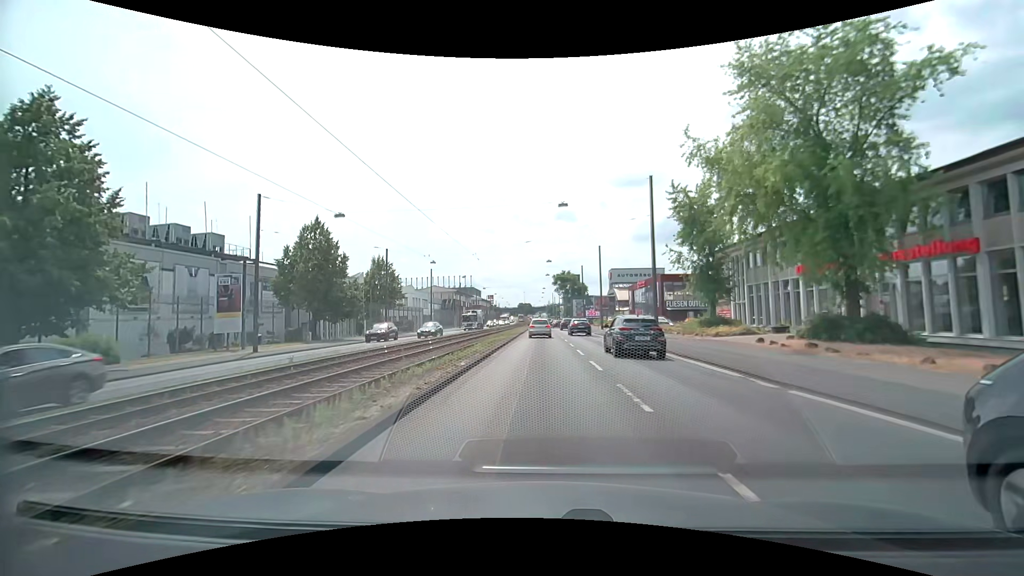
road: primary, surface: asphalt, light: Day
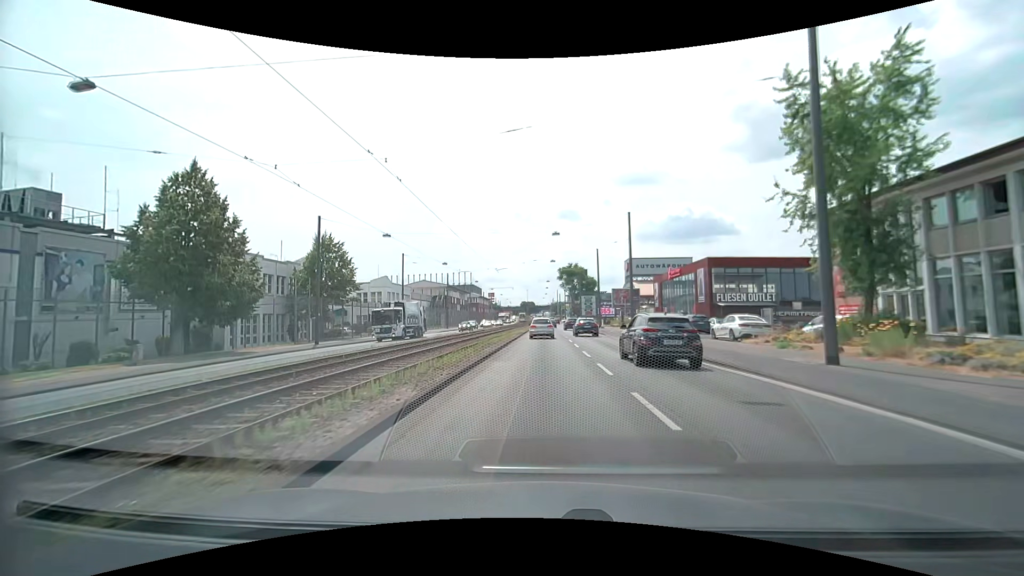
(0.0, +19.4) m; 0°
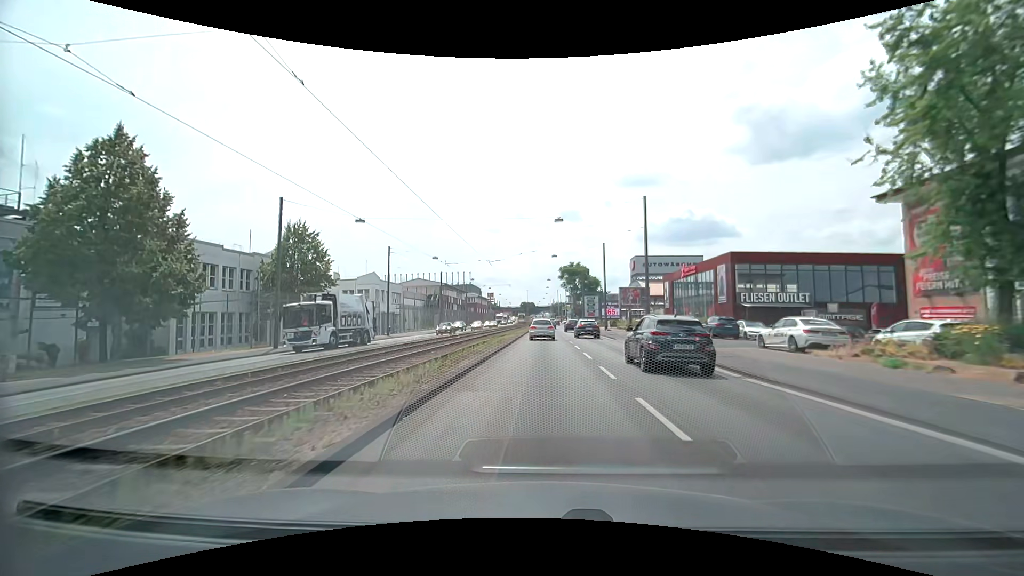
(0.0, +6.3) m; 0°
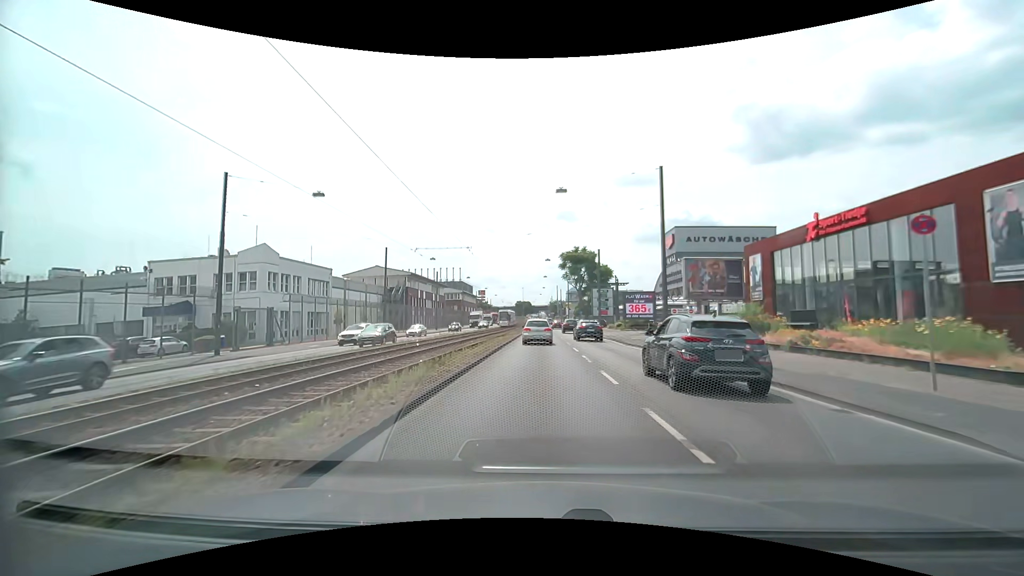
(-0.2, +30.8) m; 0°
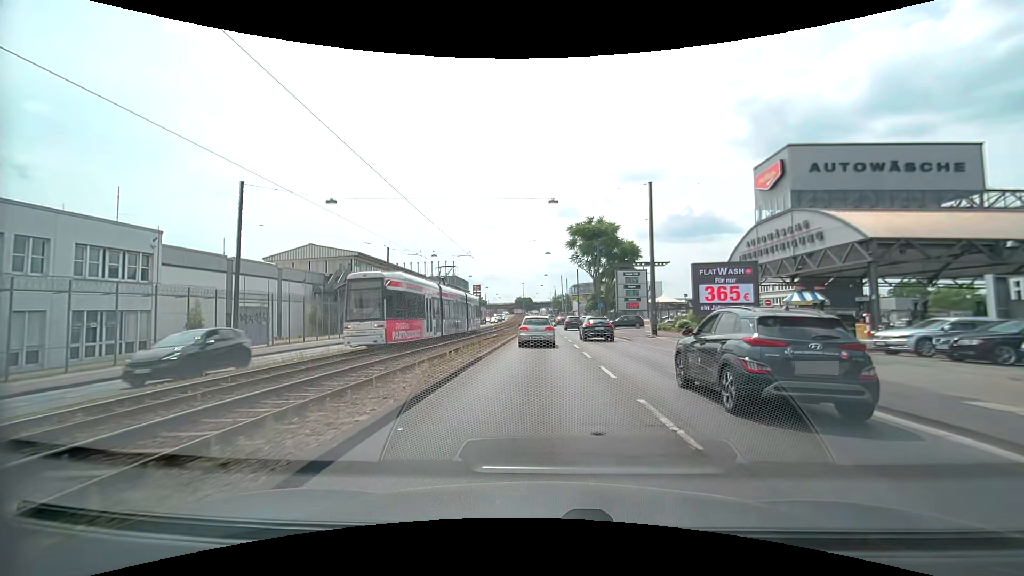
(0.0, +29.6) m; 0°
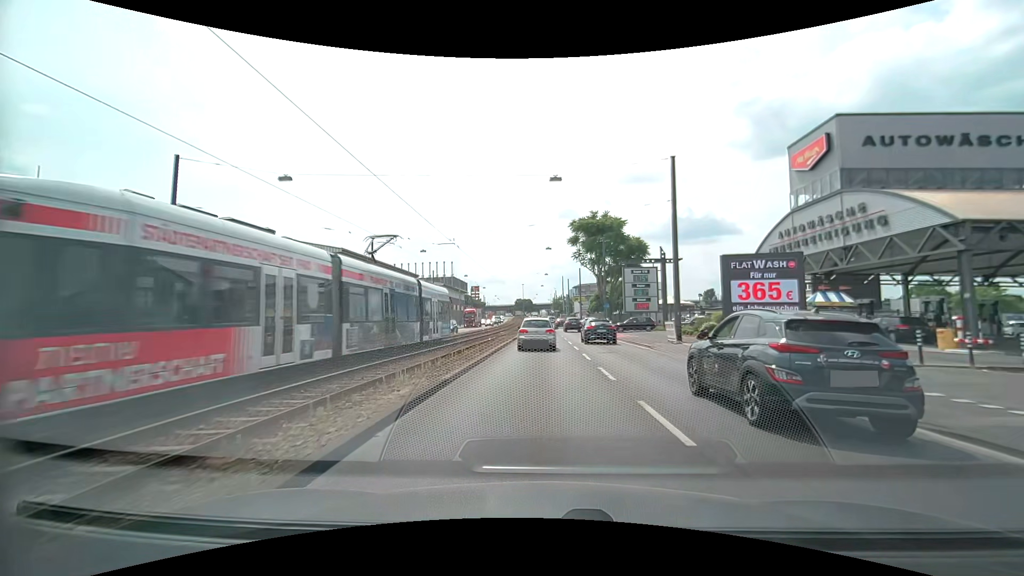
(0.0, +5.8) m; 0°
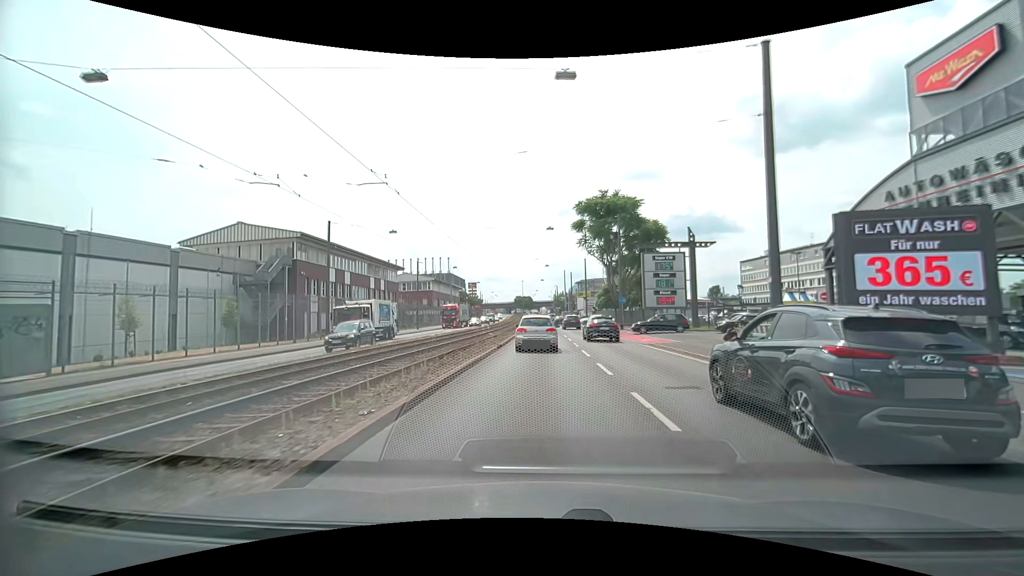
(0.0, +11.3) m; 0°
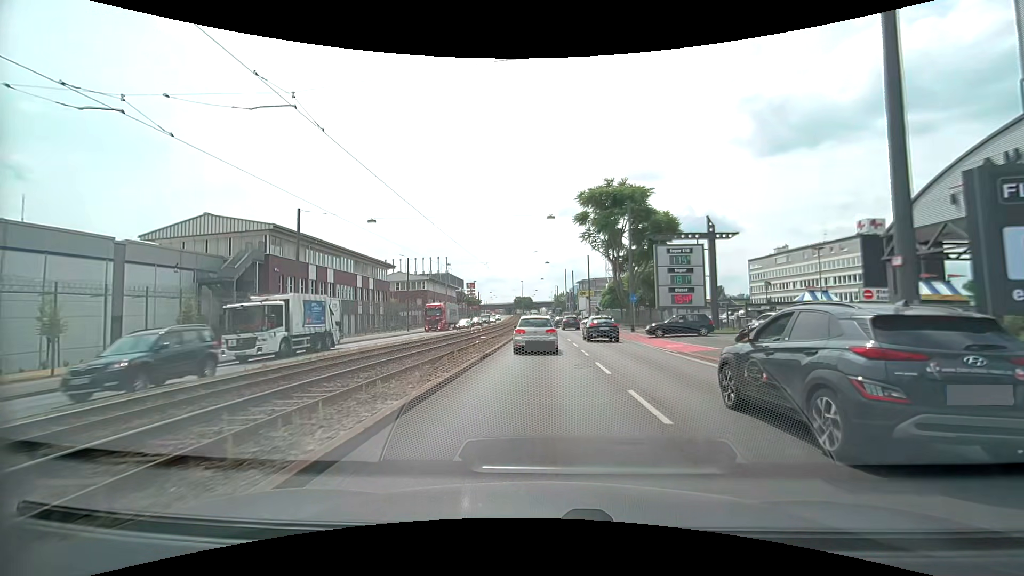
(0.0, +5.5) m; 0°
(0, +10) (0, +20) (0, +30) (0, +40) (0, +50) (-1, +60) (-1, +70) (-1, +80) (-1, +90) (-2, +100) m
